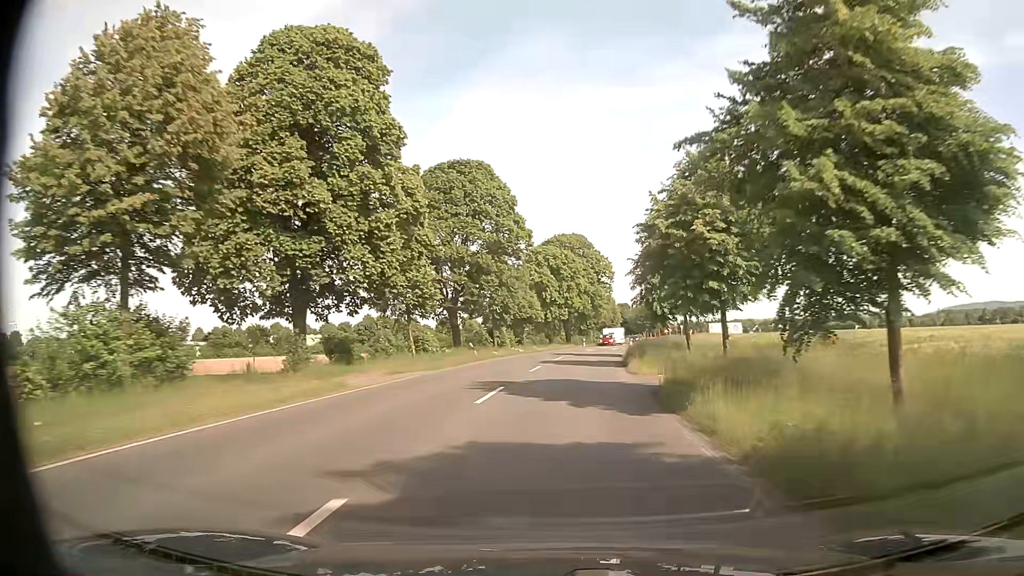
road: secondary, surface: asphalt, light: Day
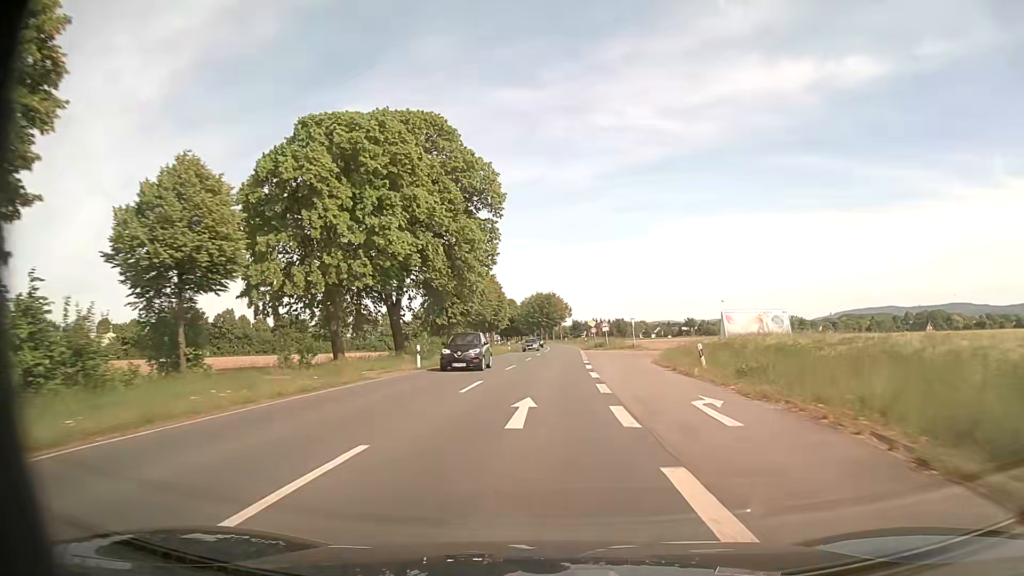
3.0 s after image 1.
(+5.4, +57.2) m; +10°
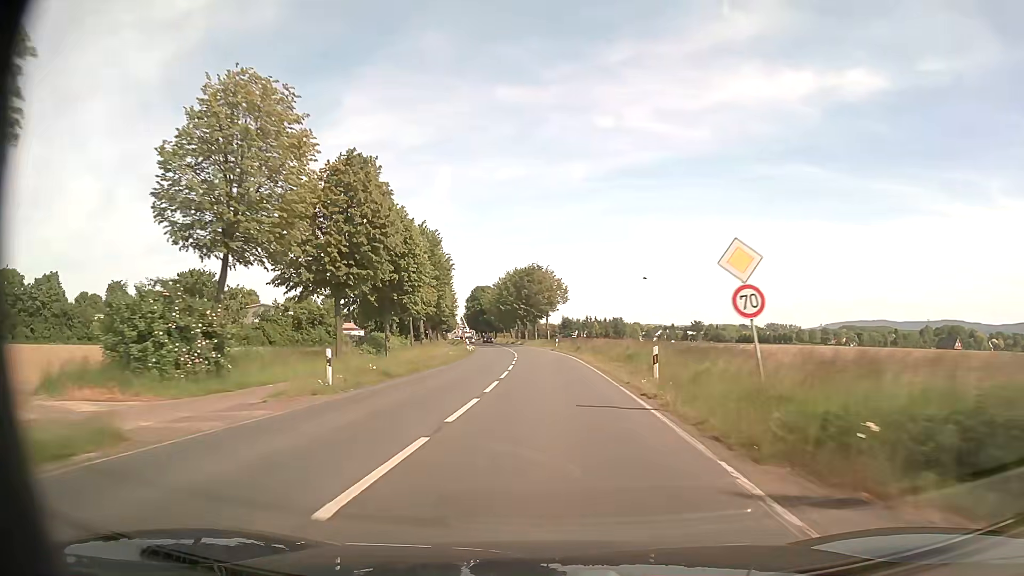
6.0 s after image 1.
(+1.4, +59.8) m; +1°
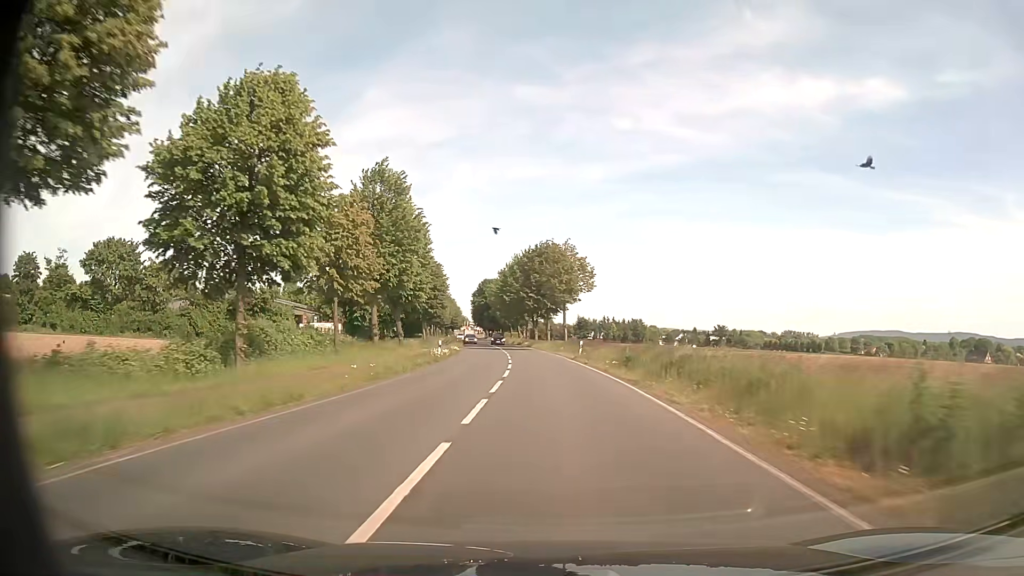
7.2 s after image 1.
(-0.2, +24.5) m; -1°
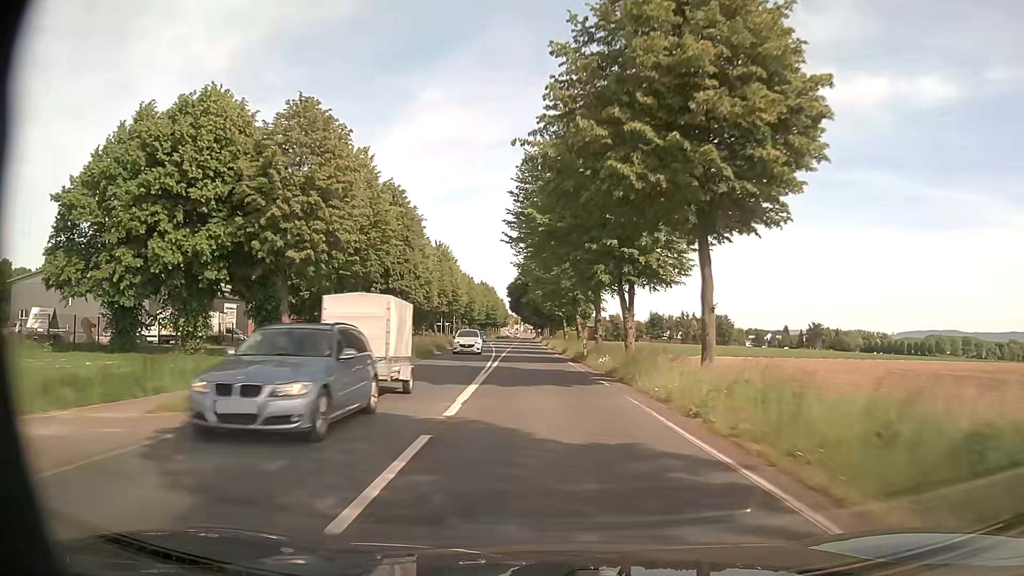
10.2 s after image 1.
(-2.1, +59.7) m; -5°
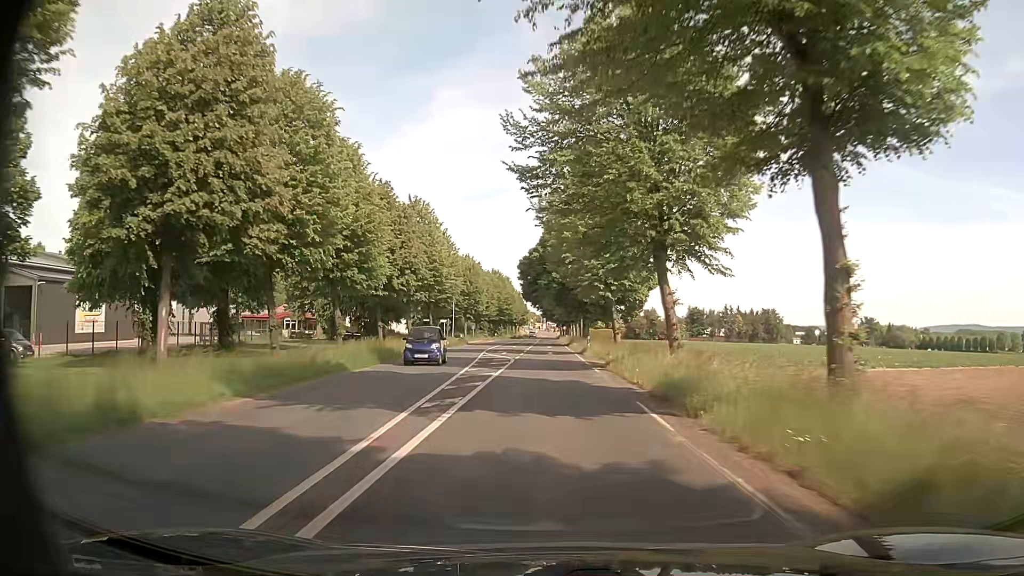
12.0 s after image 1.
(-0.7, +32.3) m; -2°
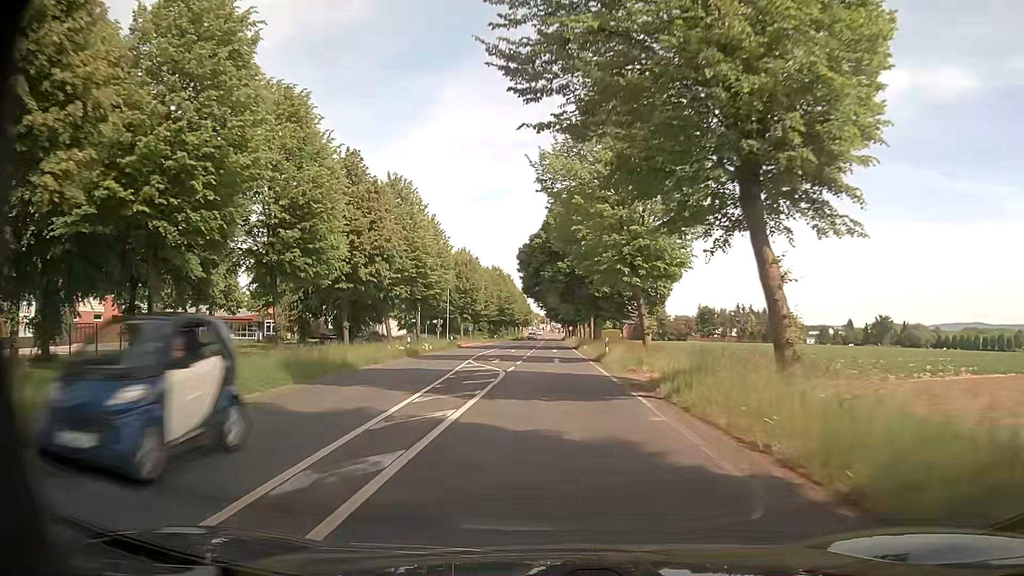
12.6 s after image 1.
(0.0, +10.2) m; 0°
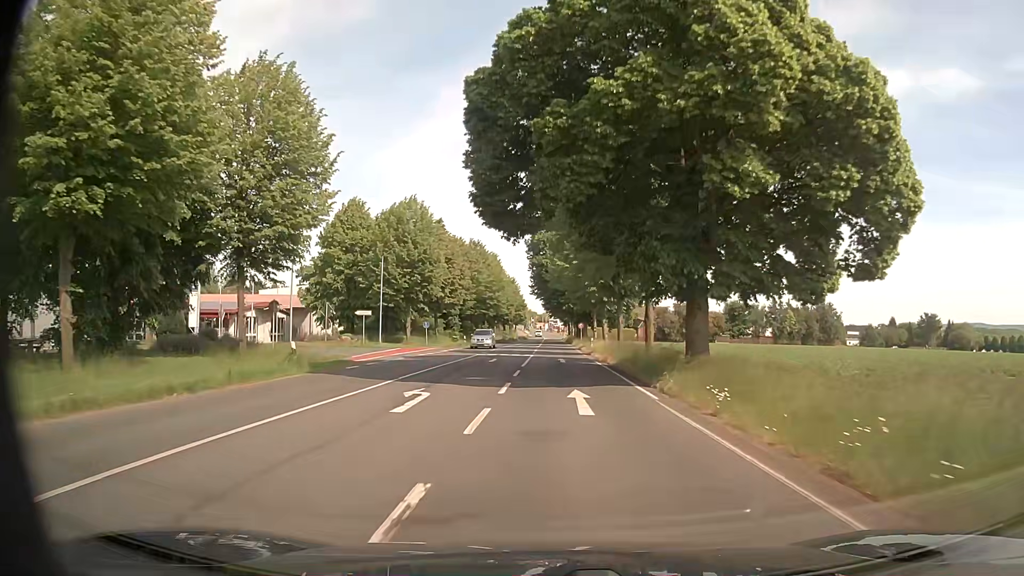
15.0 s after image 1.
(-0.4, +38.4) m; 0°
(0, +10) (0, +20) (0, +30) (0, +40) (0, +50) (0, +60) (0, +70) (0, +80) (0, +90) (0, +100) m
